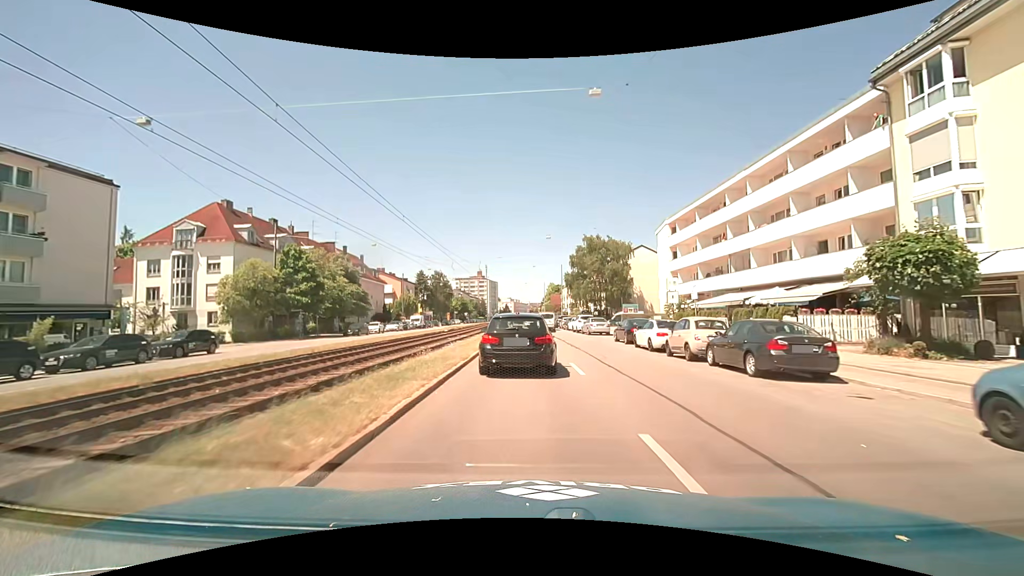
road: primary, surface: asphalt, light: Day
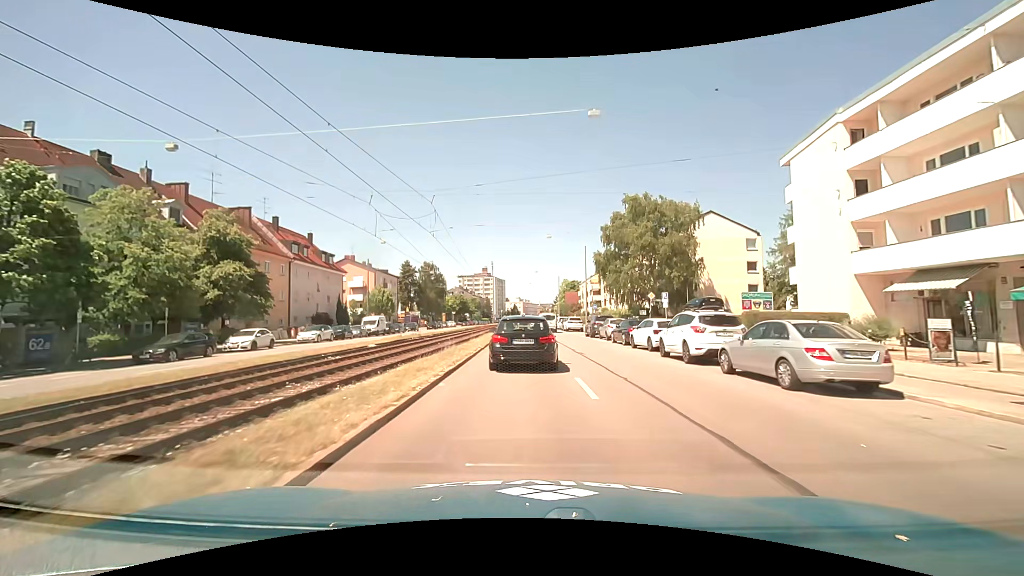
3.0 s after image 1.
(-0.3, +30.4) m; -1°
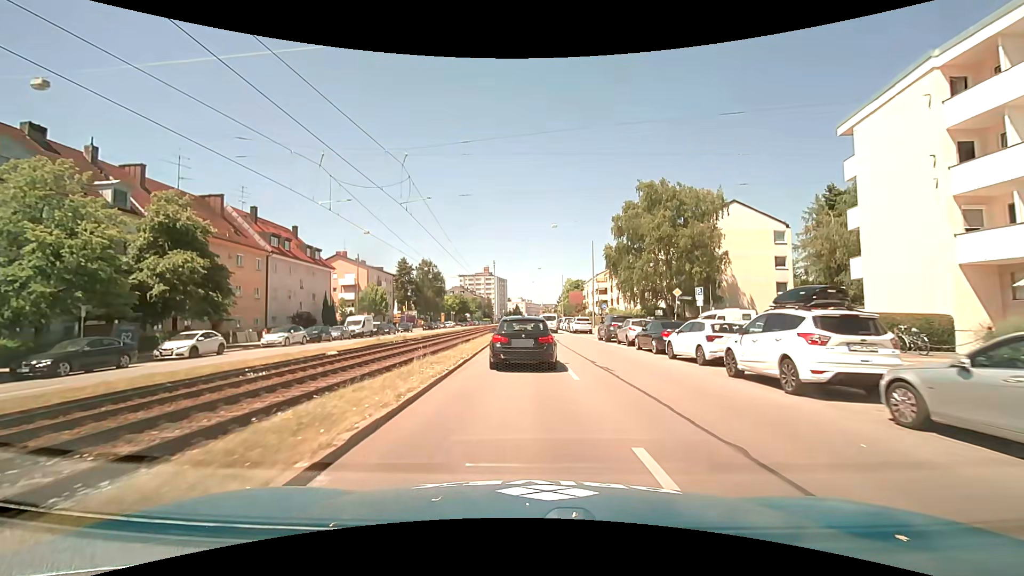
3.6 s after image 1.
(0.0, +6.1) m; 0°
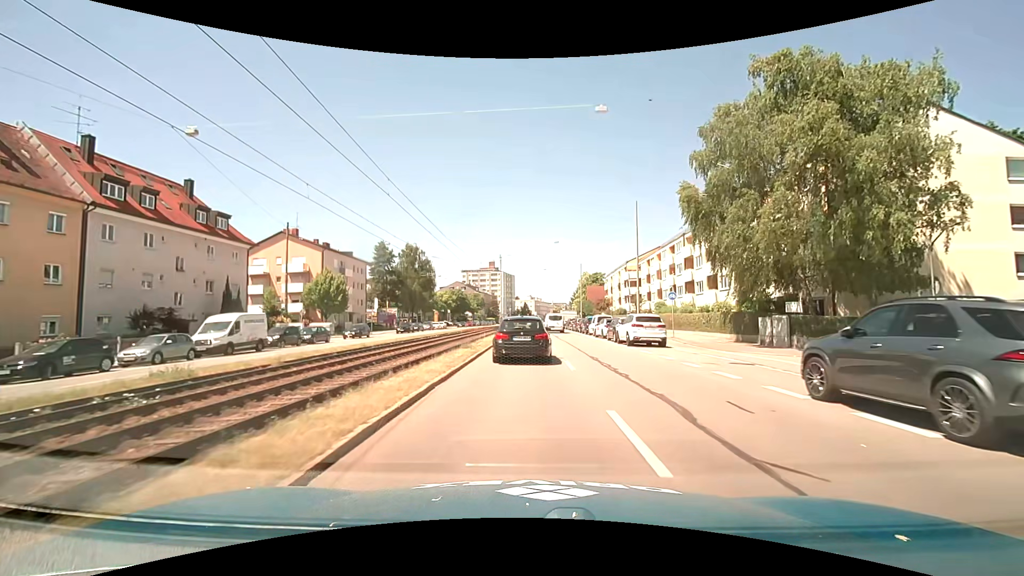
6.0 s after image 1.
(-0.2, +25.1) m; -1°
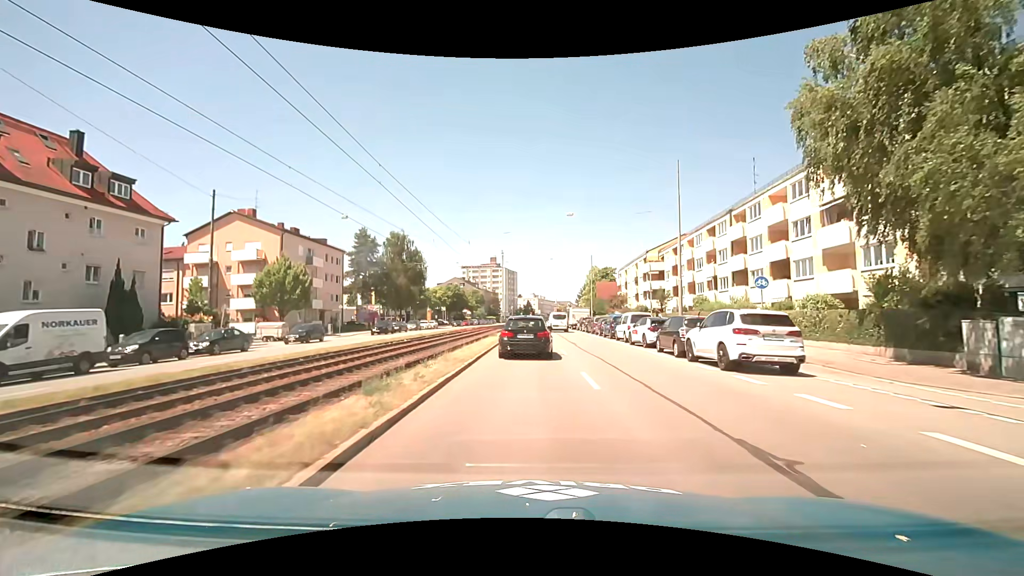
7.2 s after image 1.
(-0.1, +12.7) m; 0°
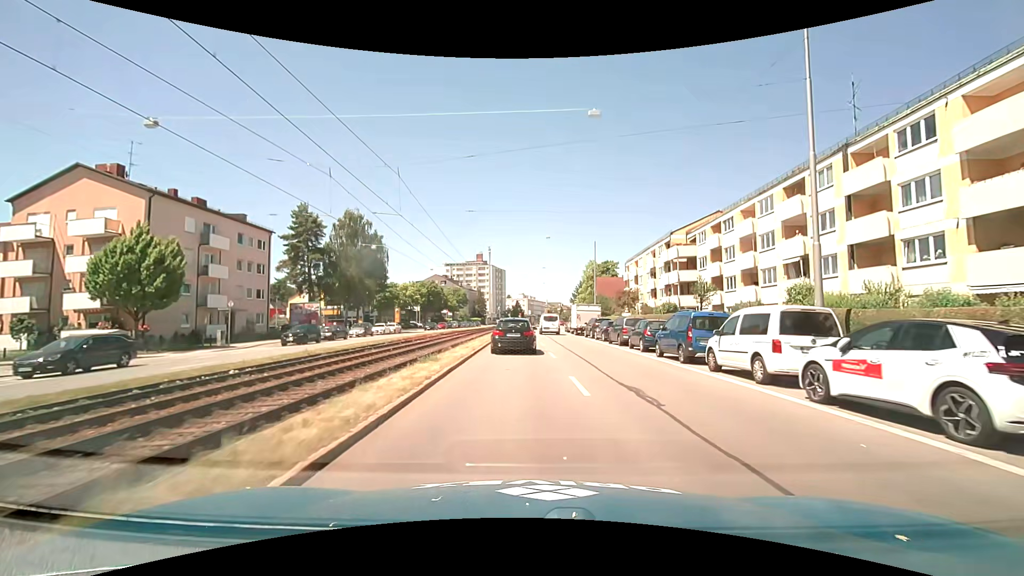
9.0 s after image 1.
(+0.1, +18.7) m; +1°
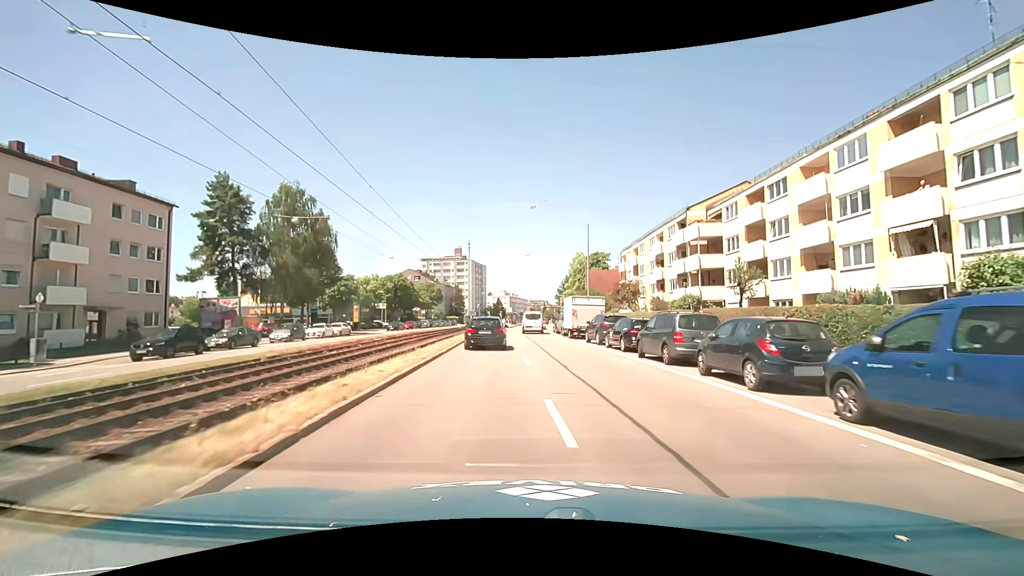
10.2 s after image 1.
(+0.2, +12.8) m; +2°
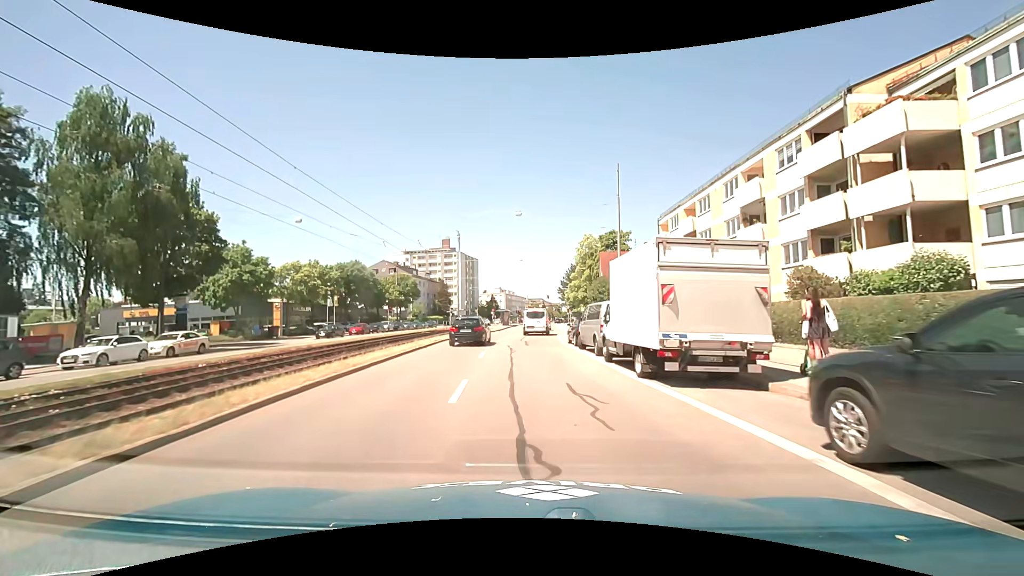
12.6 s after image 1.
(+0.3, +24.4) m; 0°
(0, +10) (0, +20) (0, +30) (0, +40) (+1, +50) (+1, +60) (+2, +70) (+2, +80) (+2, +90) (+3, +100) m
